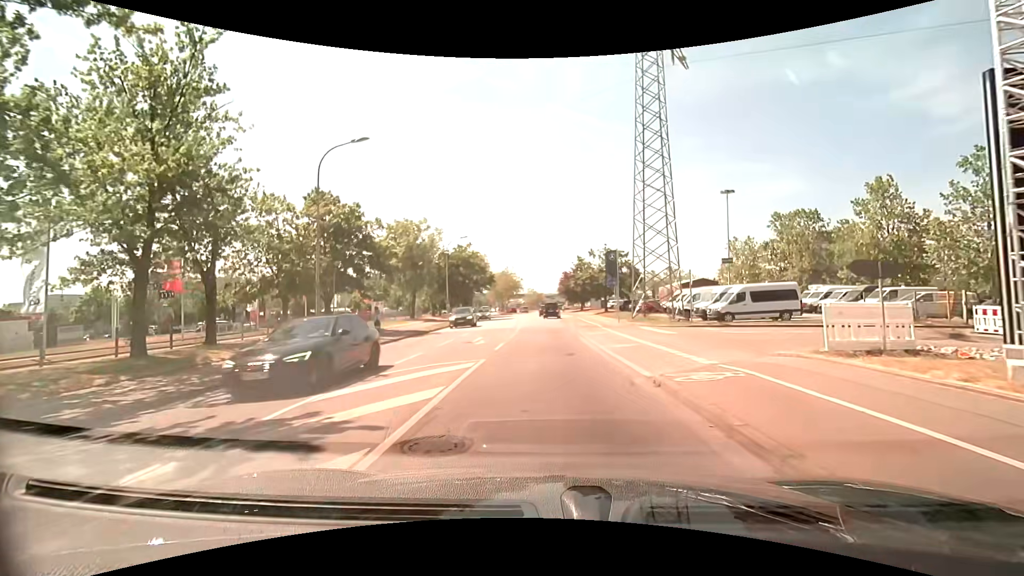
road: tertiary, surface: asphalt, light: Day
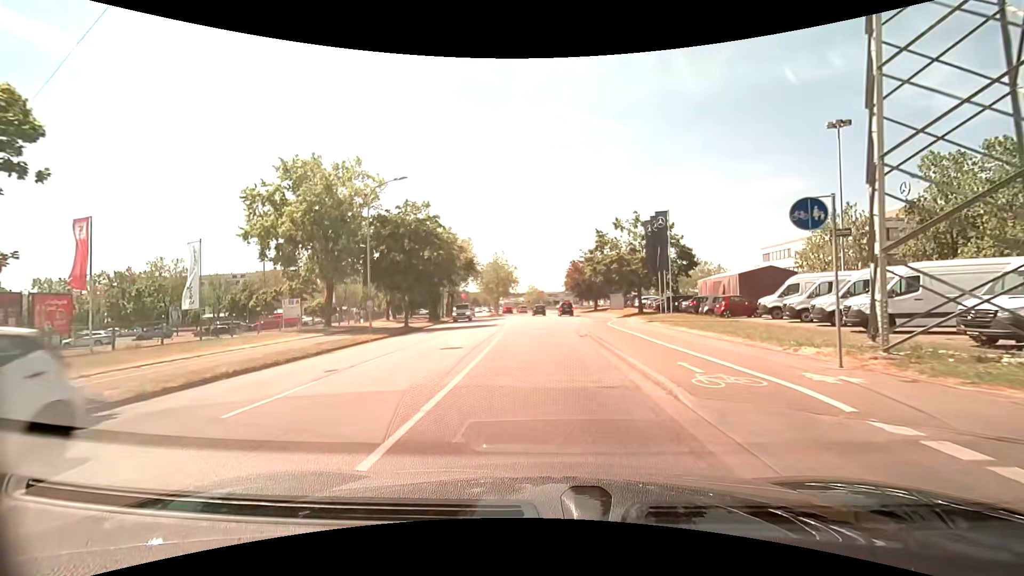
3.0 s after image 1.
(-0.3, +24.8) m; -1°
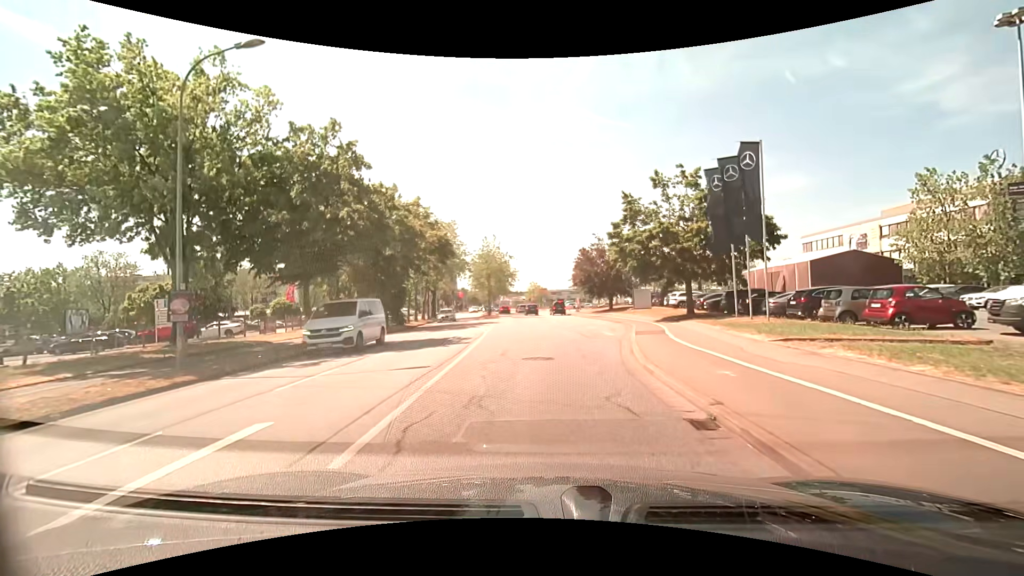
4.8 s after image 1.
(0.0, +15.5) m; 0°
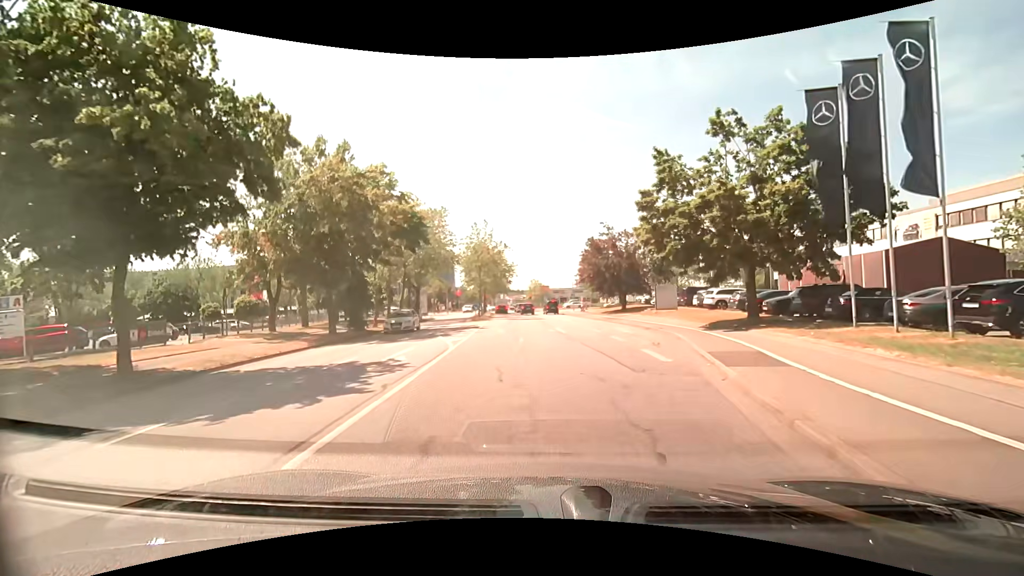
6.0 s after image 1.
(-0.1, +9.5) m; 0°
